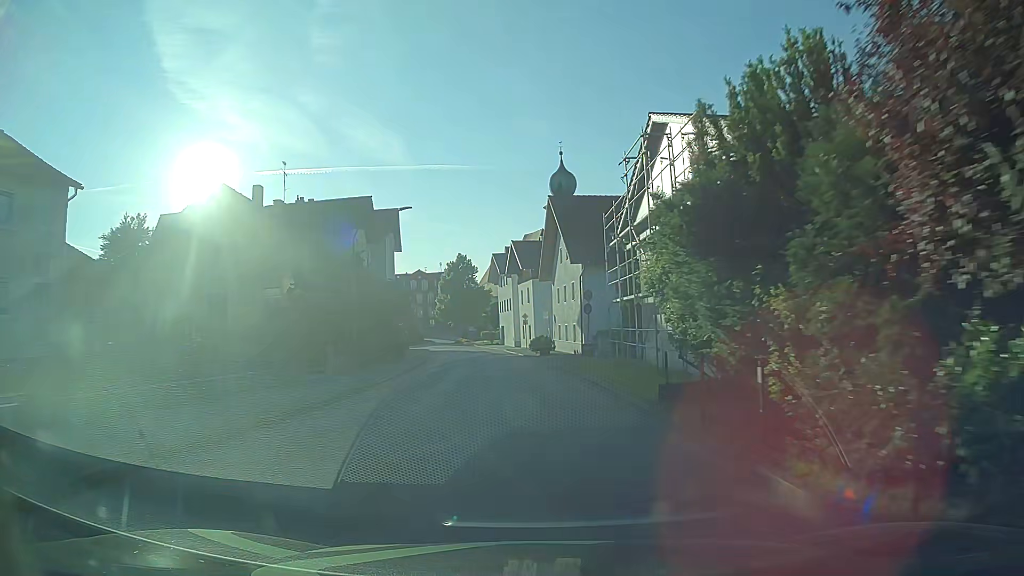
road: unclassified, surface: asphalt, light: Day
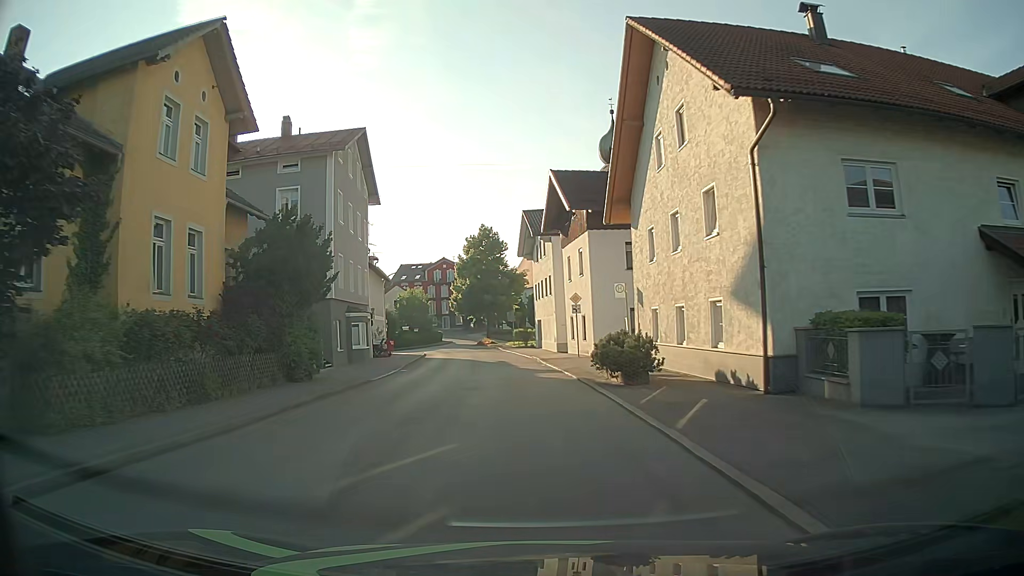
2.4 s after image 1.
(-0.7, +26.3) m; -3°
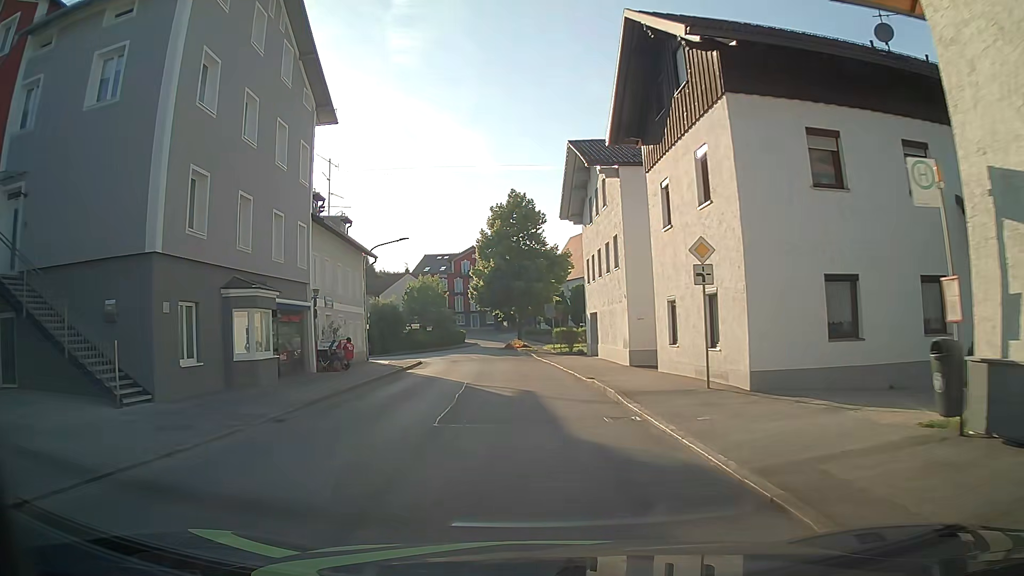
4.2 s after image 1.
(-0.8, +18.6) m; -3°
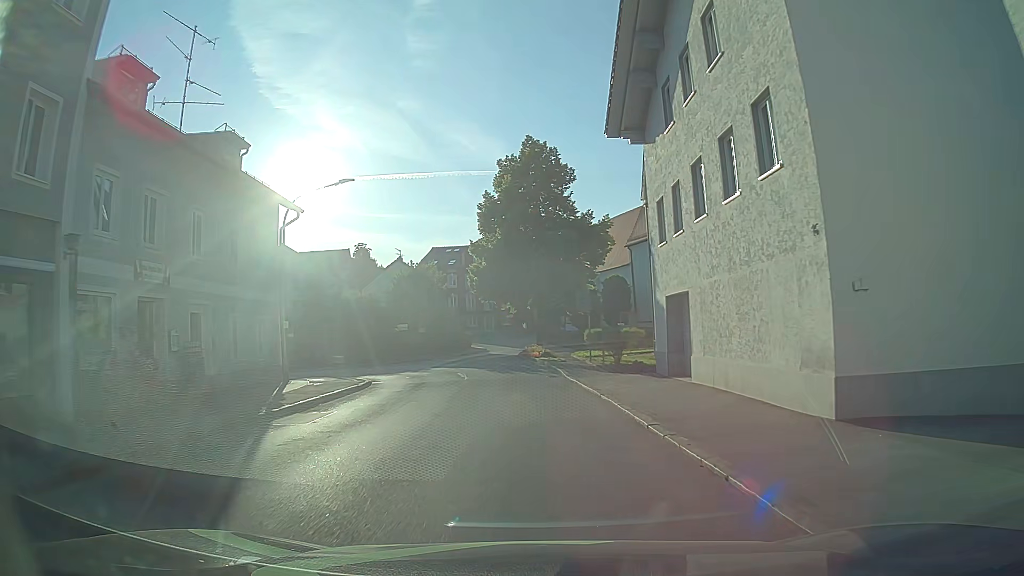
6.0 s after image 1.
(-0.4, +16.3) m; -3°
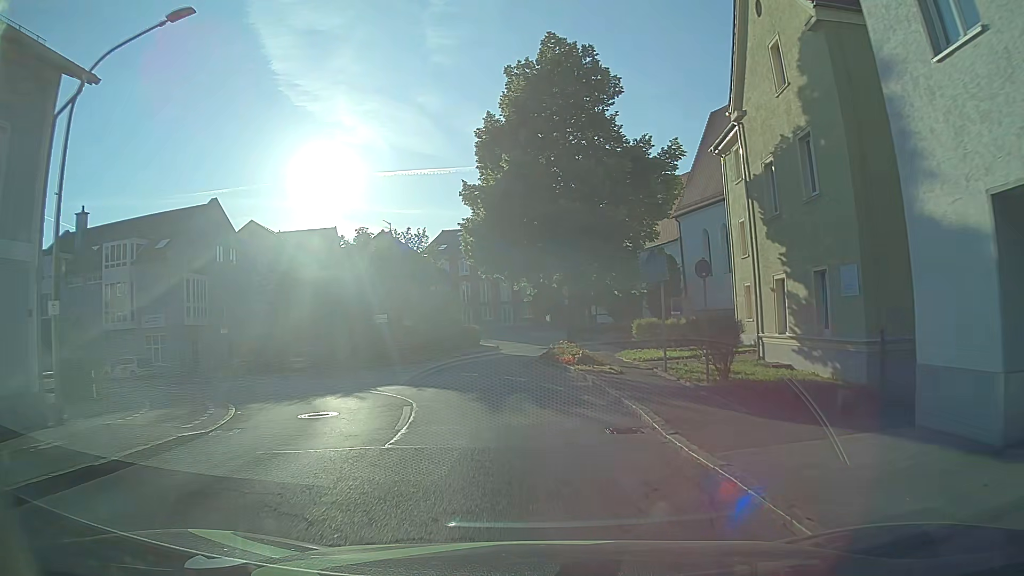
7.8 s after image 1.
(-0.1, +14.1) m; -1°
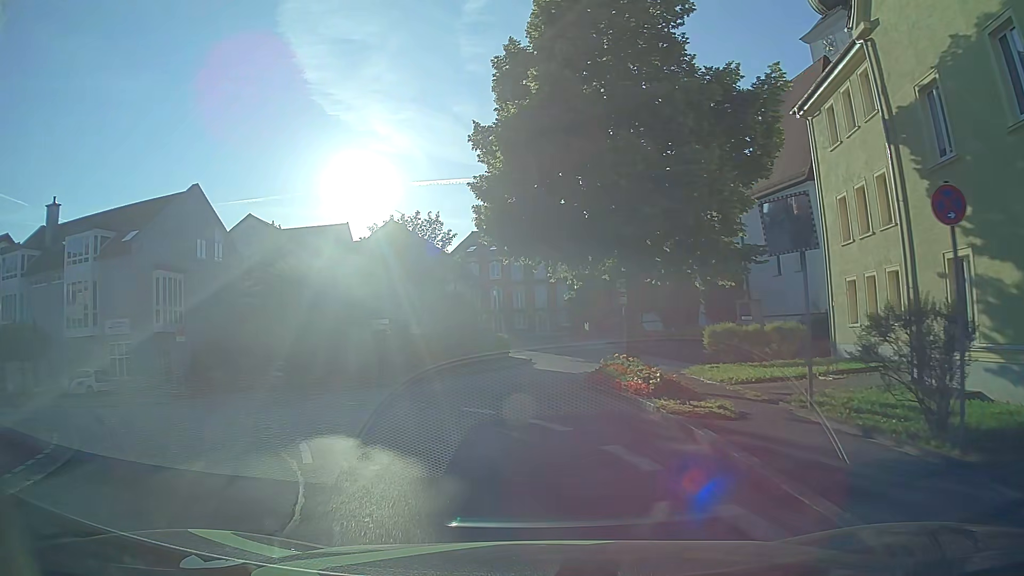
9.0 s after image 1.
(-0.2, +8.0) m; -3°
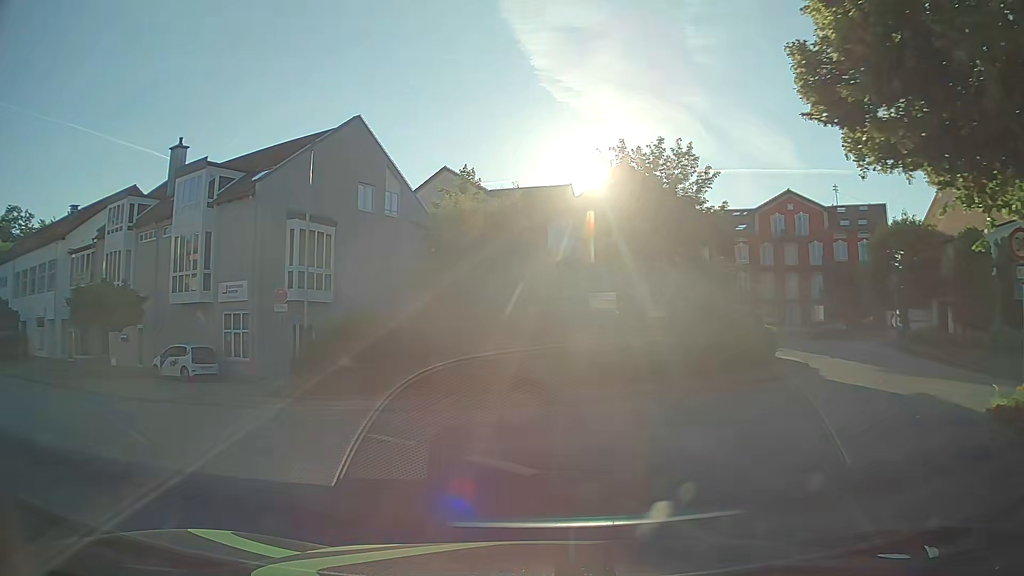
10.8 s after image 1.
(-1.4, +10.4) m; -19°
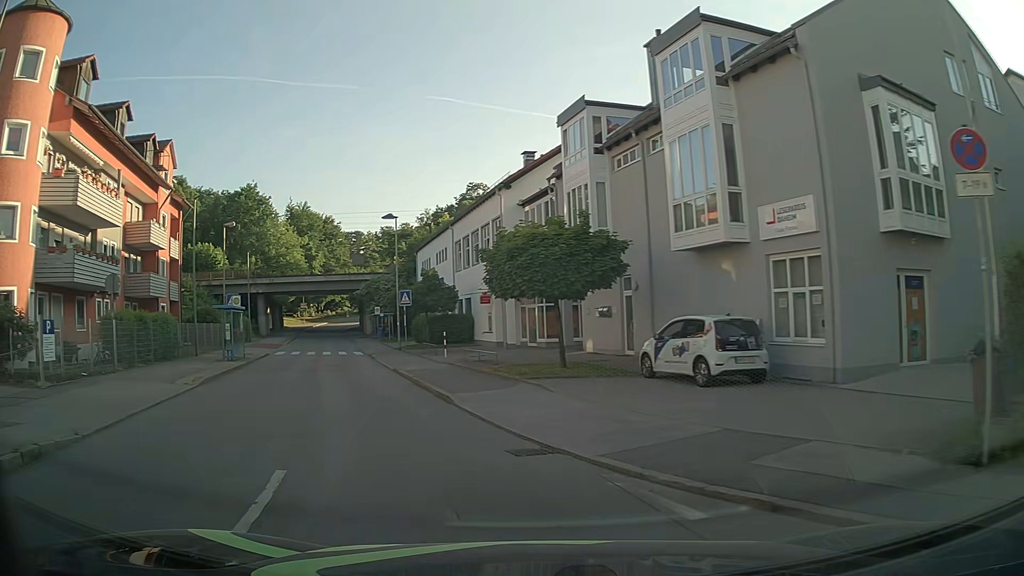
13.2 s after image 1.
(-5.1, +11.9) m; -44°
(-2, +10) (-5, +19) (-9, +29) (-12, +38) (-15, +48) (-18, +57) (-22, +66) (-25, +76) (-28, +85) (-31, +95) m
